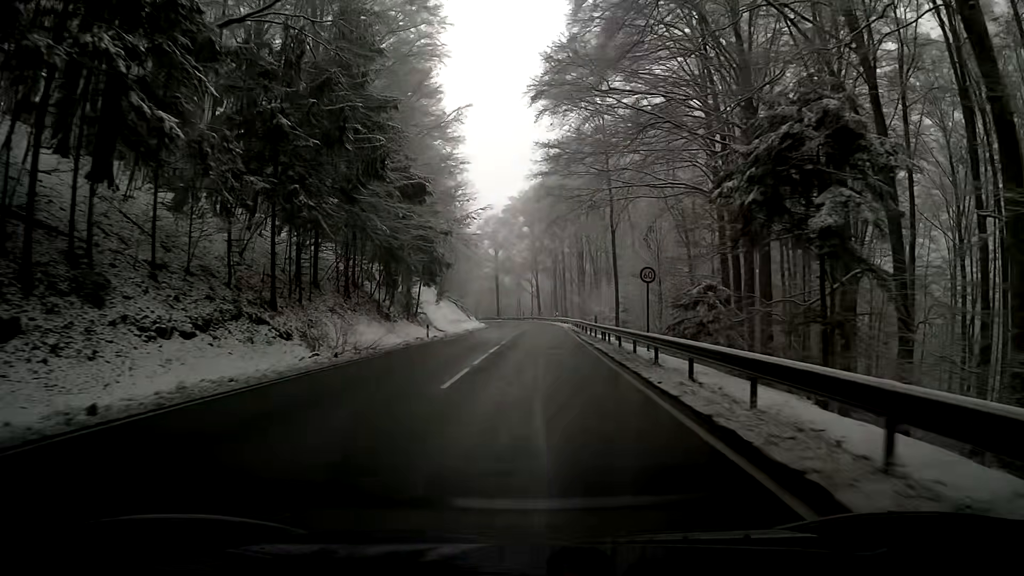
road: primary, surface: asphalt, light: Day
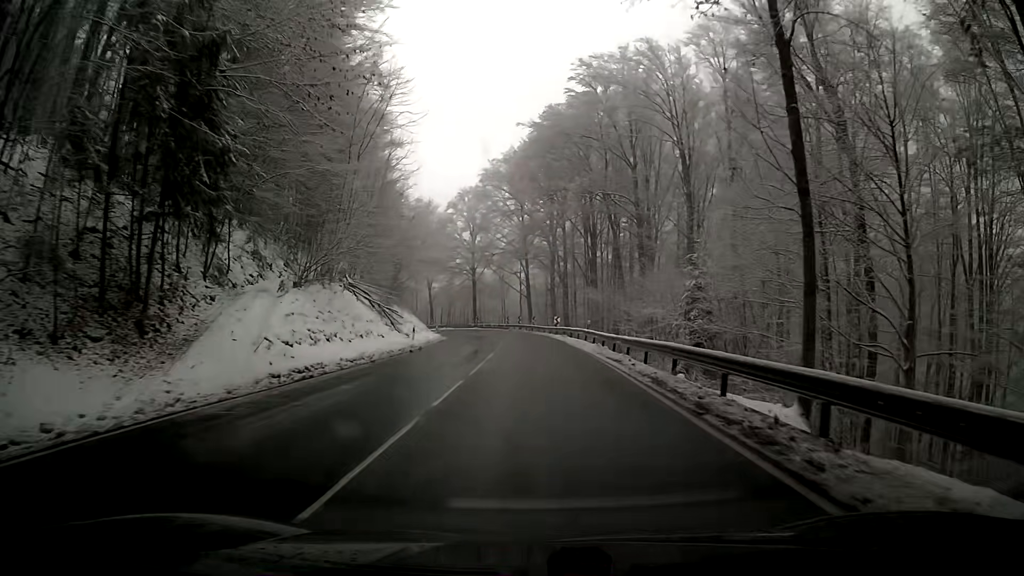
(+0.6, +37.9) m; +1°
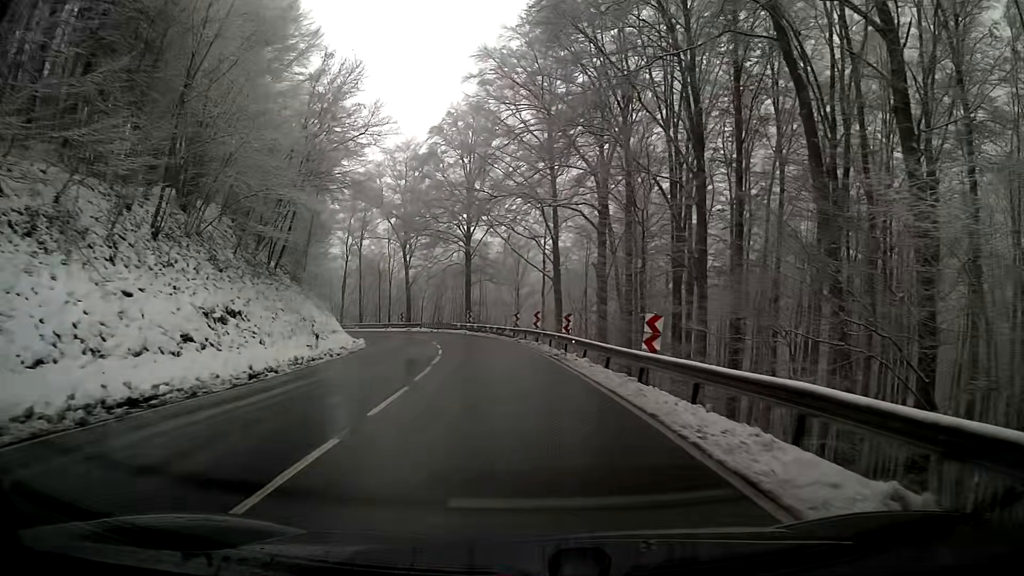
(-0.6, +43.7) m; -4°
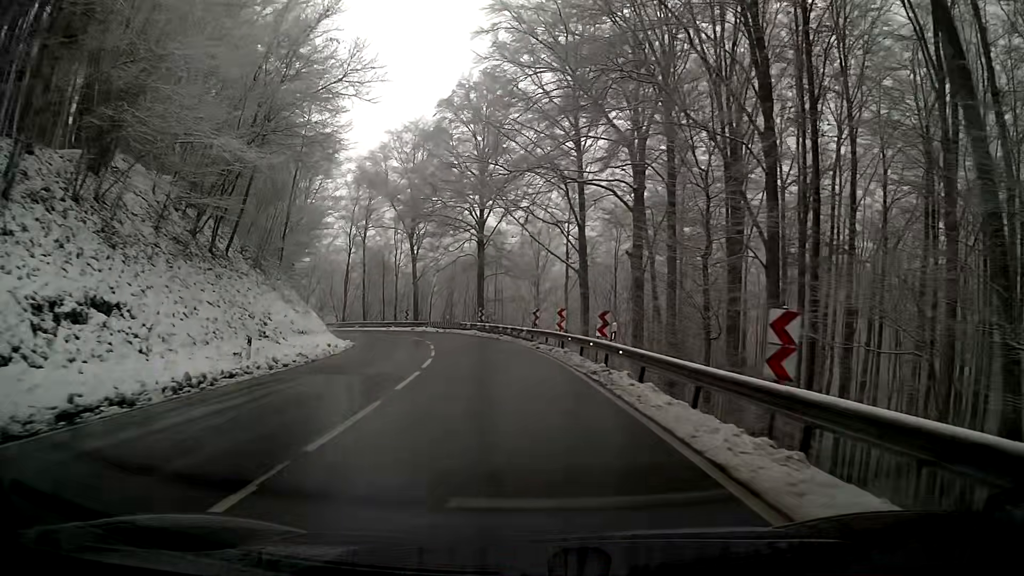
(-0.1, +8.6) m; -1°
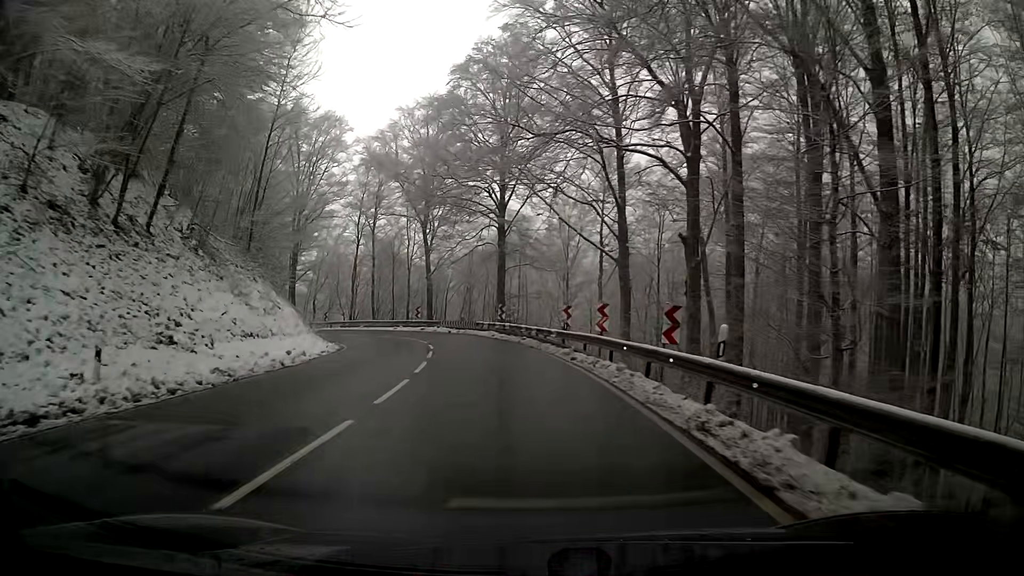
(-0.2, +8.5) m; -2°
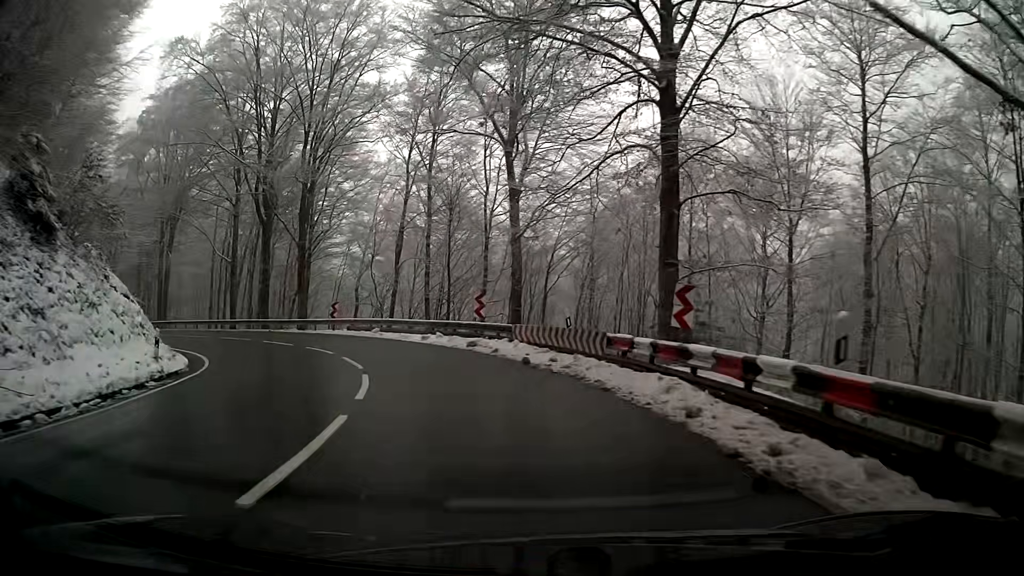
(-2.8, +31.0) m; -13°
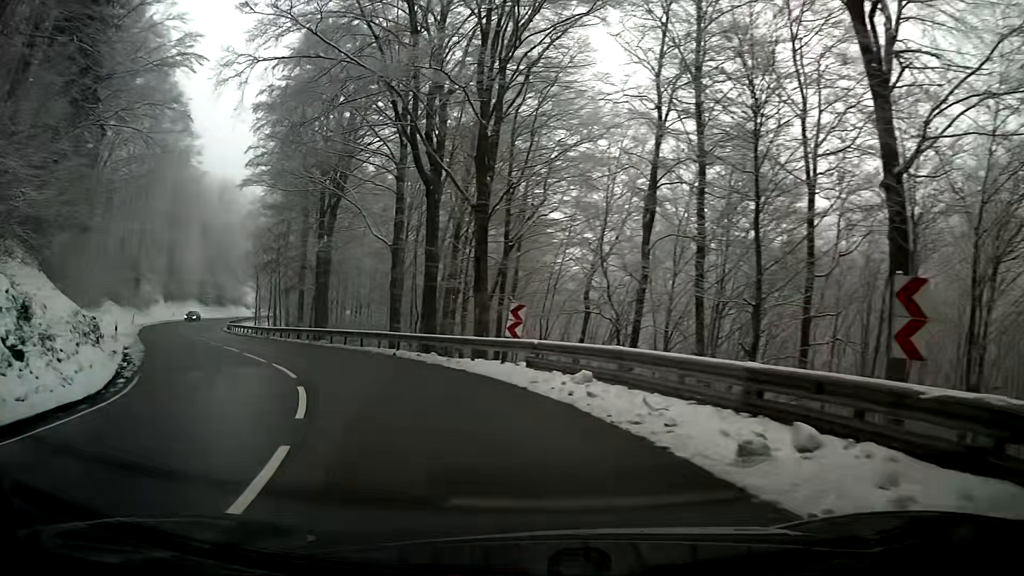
(-3.4, +20.1) m; -22°
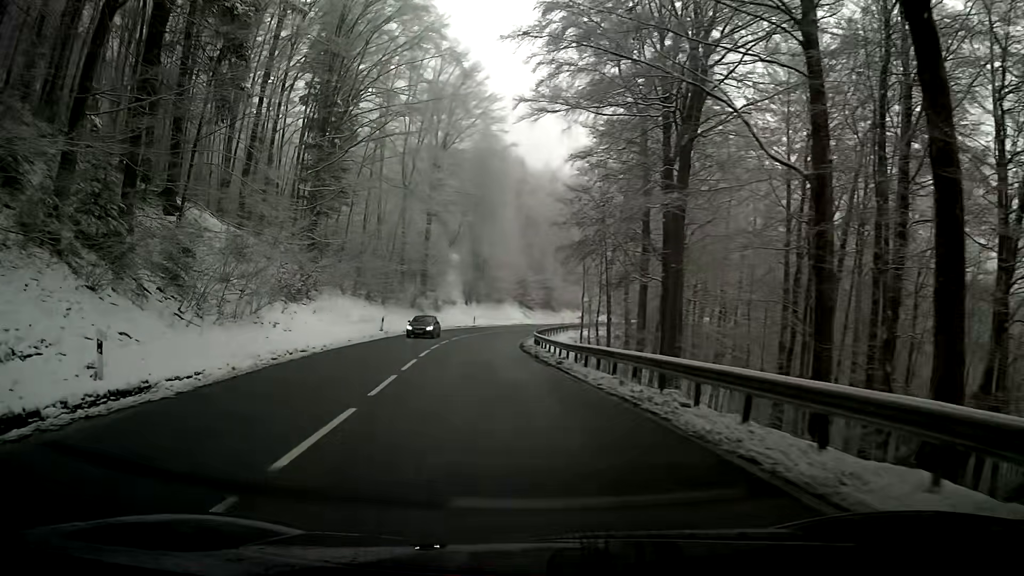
(-5.5, +21.0) m; -25°
